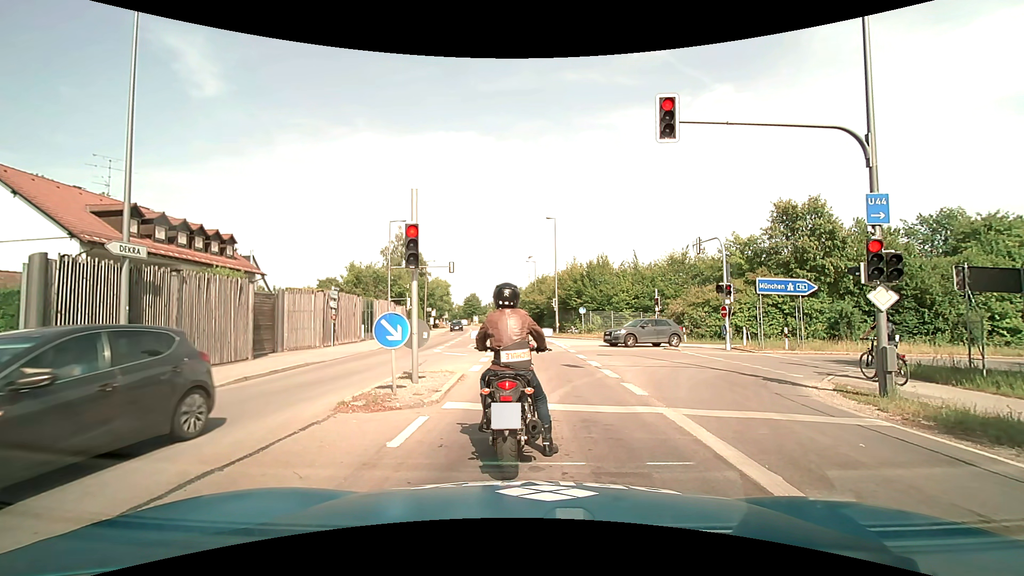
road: secondary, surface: asphalt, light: Day
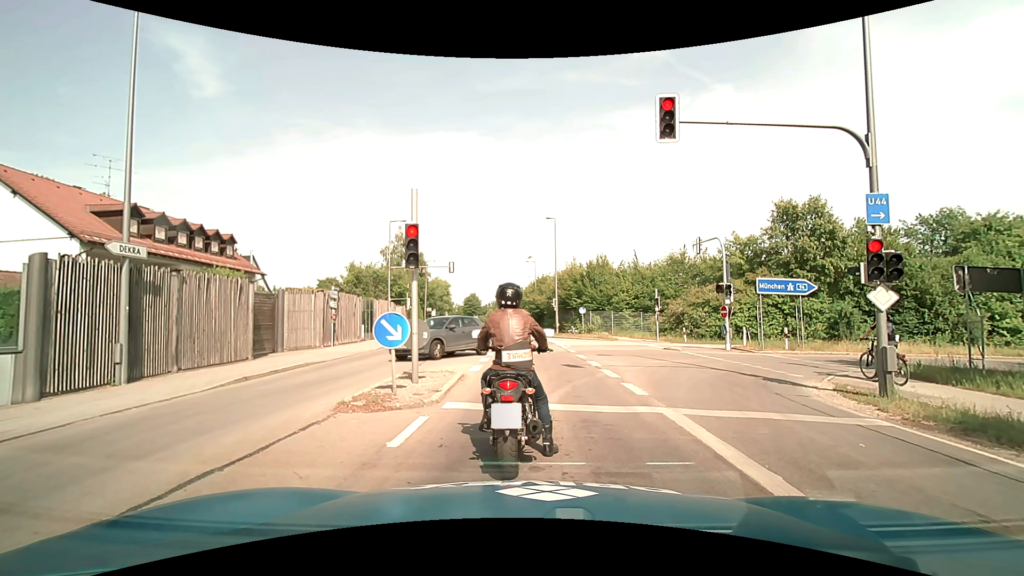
(0.0, 0.0) m; 0°
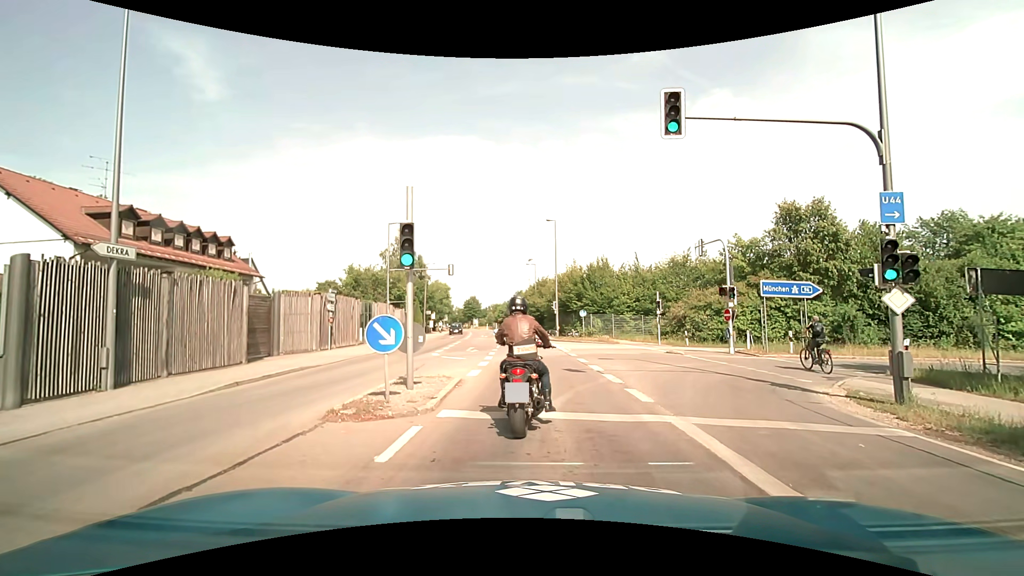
(0.0, +0.4) m; 0°
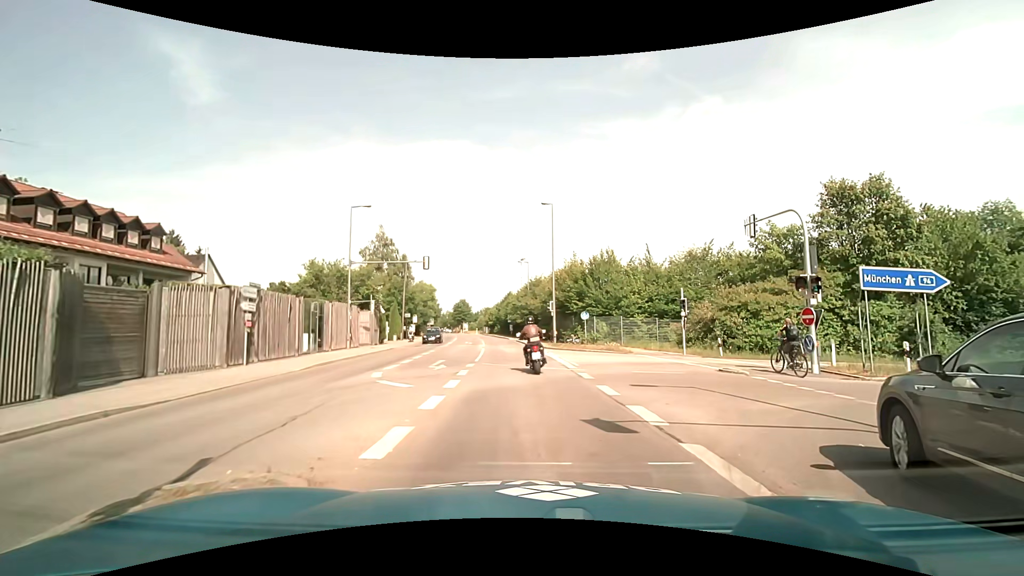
(-0.1, +8.0) m; +1°
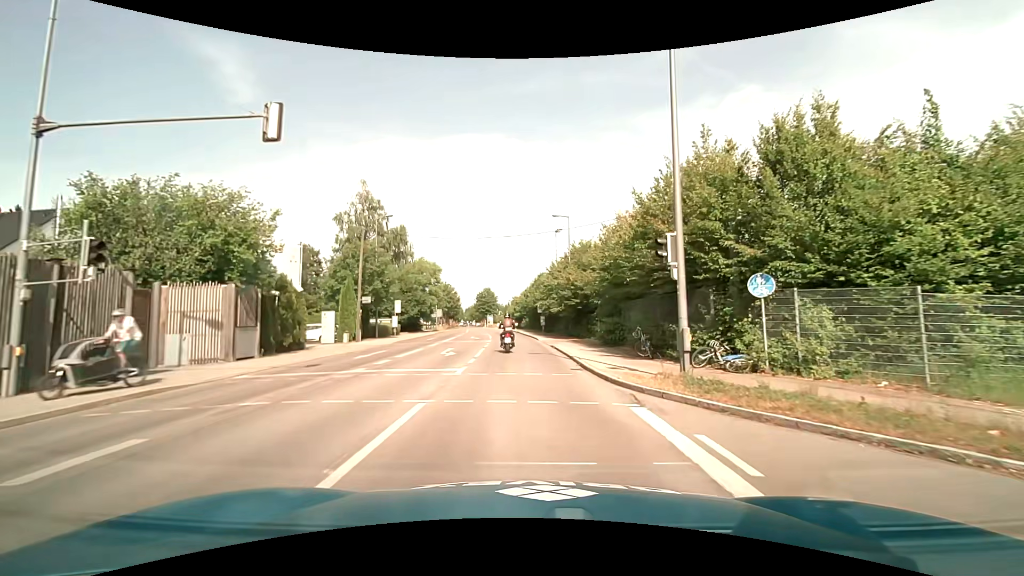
(-1.1, +25.6) m; -5°
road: tertiary
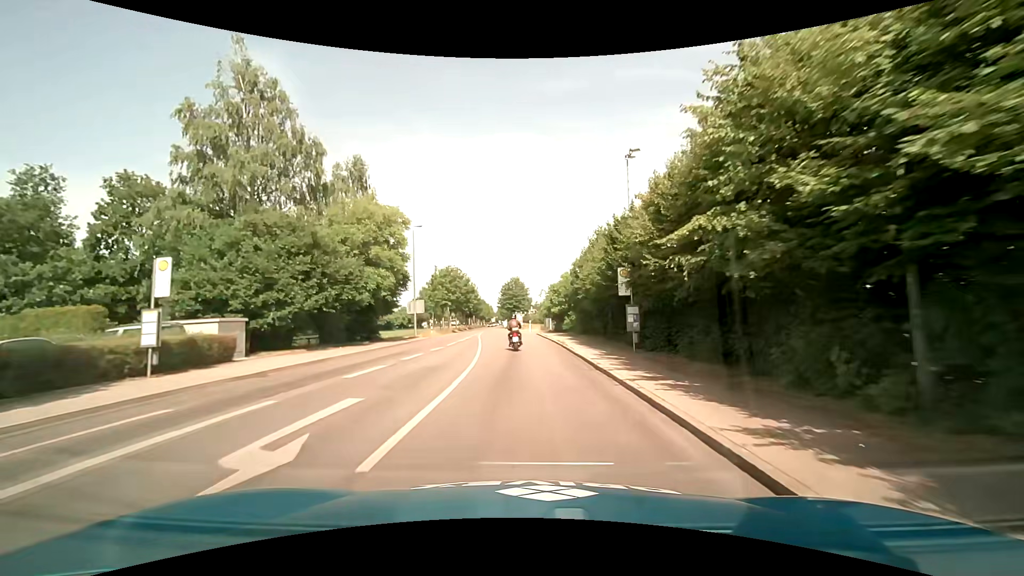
(-1.2, +35.0) m; -5°
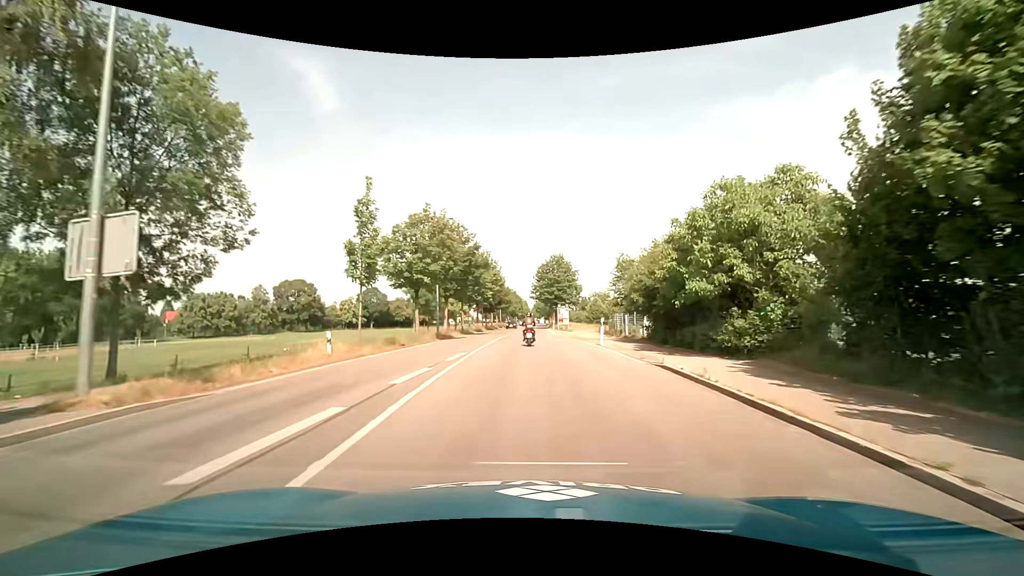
(-1.3, +37.0) m; -4°
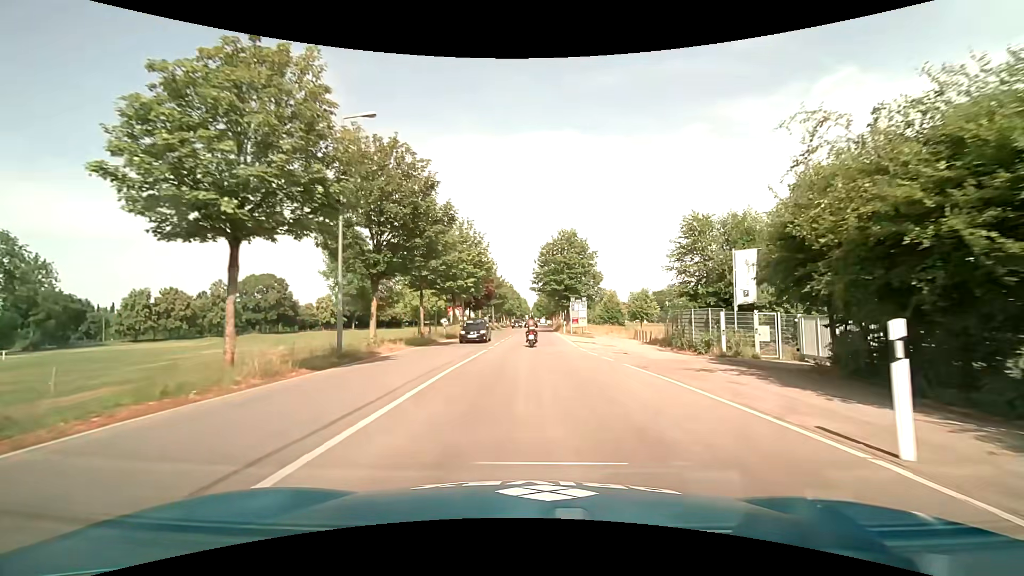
(+0.1, +22.1) m; 0°
(0, +10) (0, +20) (0, +30) (0, +40) (0, +50) (+1, +60) (+1, +70) (+1, +80) (+1, +90) (+2, +100) m
